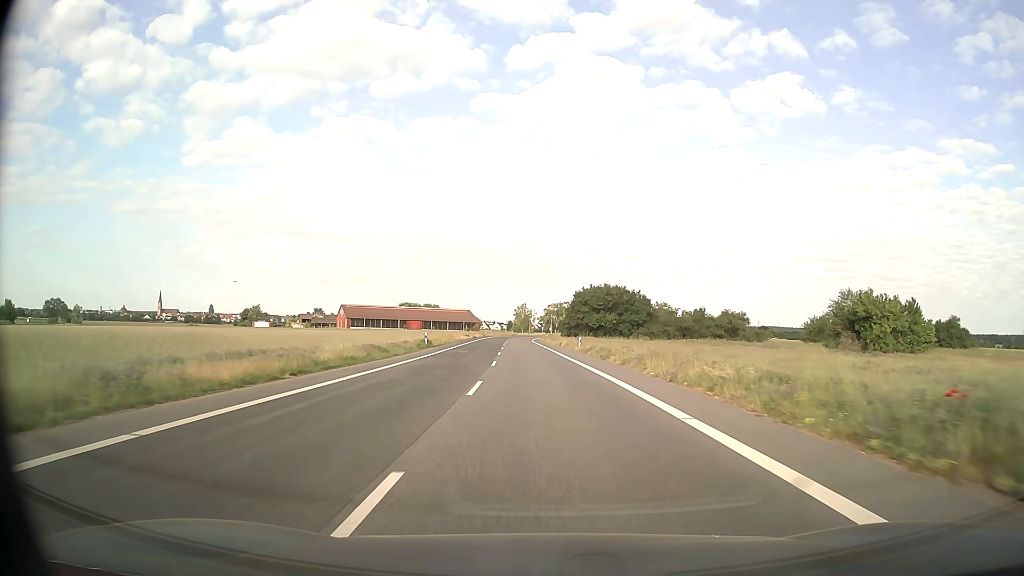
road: secondary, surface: asphalt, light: Day
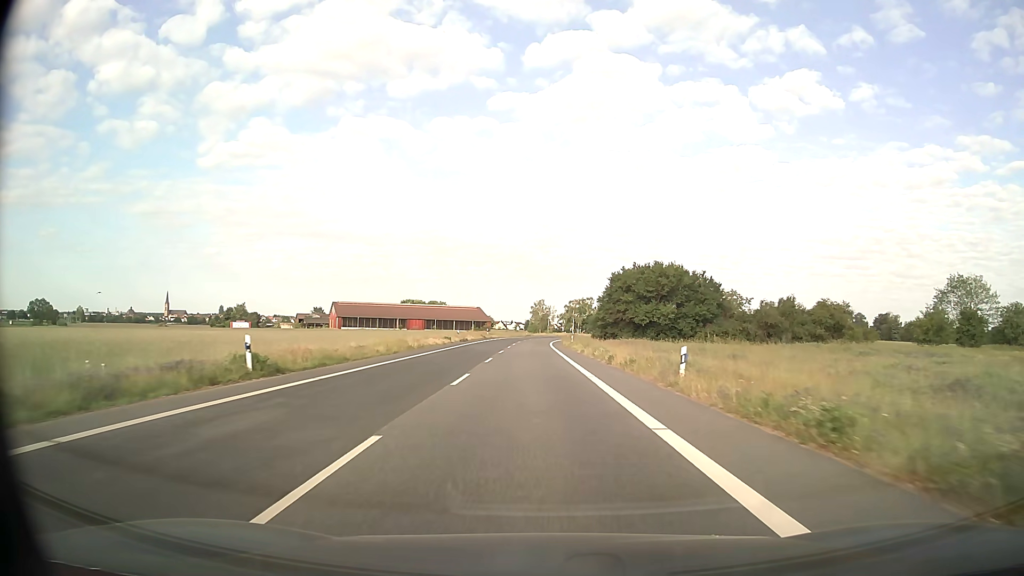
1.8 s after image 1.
(-0.4, +33.7) m; -2°
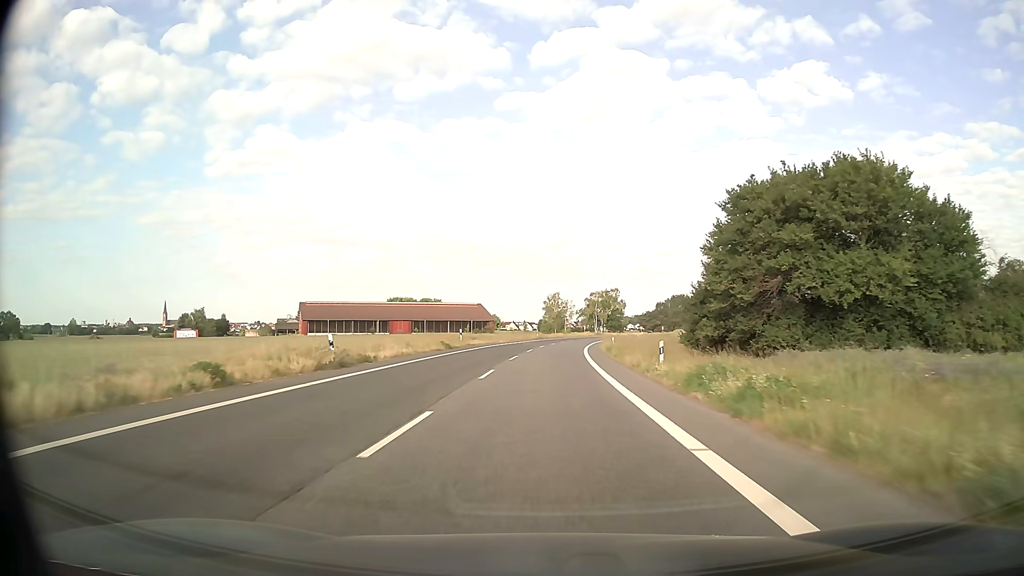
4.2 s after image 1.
(-0.8, +45.1) m; -1°
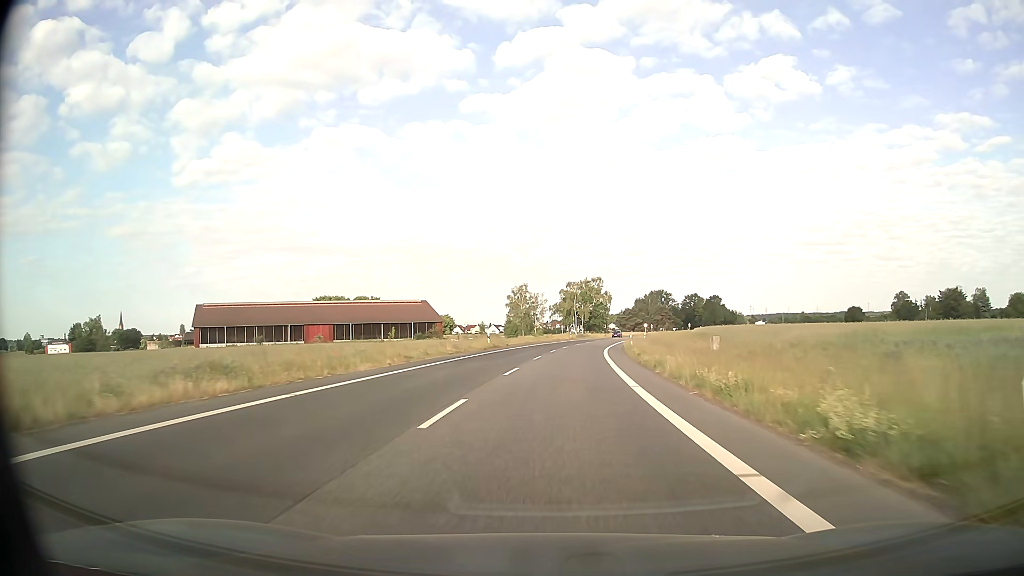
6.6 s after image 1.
(+0.8, +45.0) m; +2°
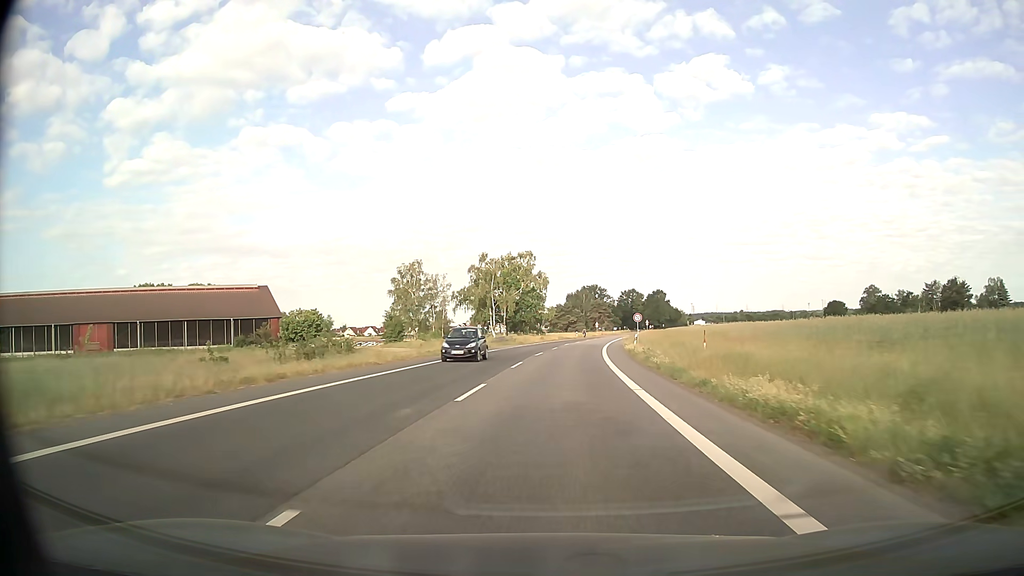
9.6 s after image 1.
(+3.4, +55.4) m; +7°
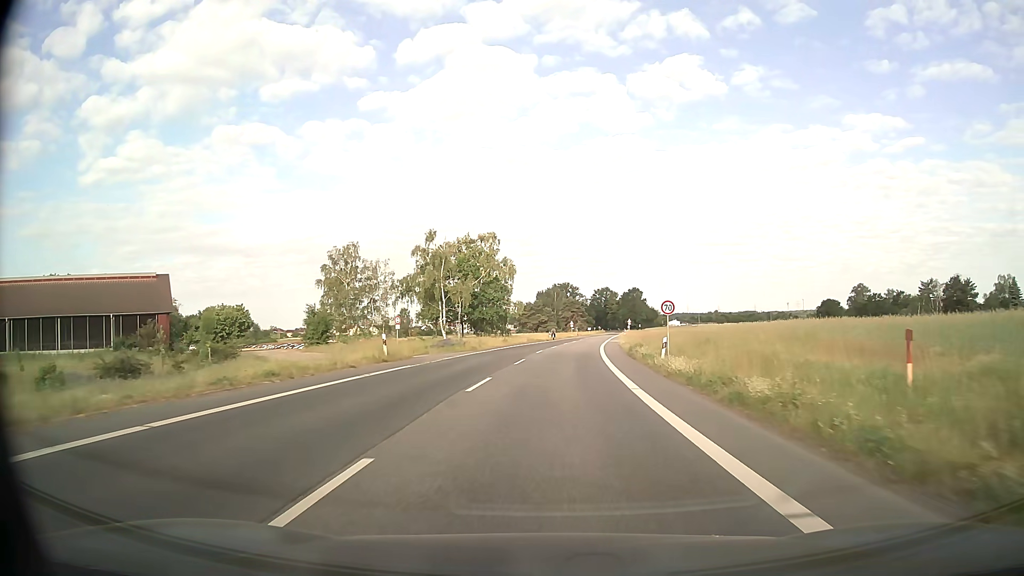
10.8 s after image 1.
(+0.4, +21.6) m; +2°
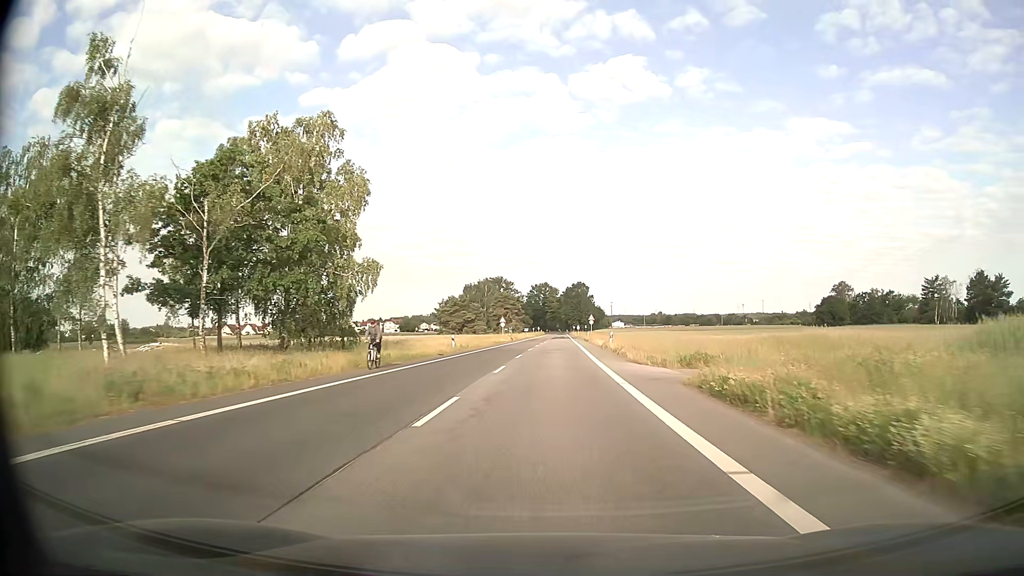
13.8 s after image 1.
(+2.5, +52.5) m; +6°
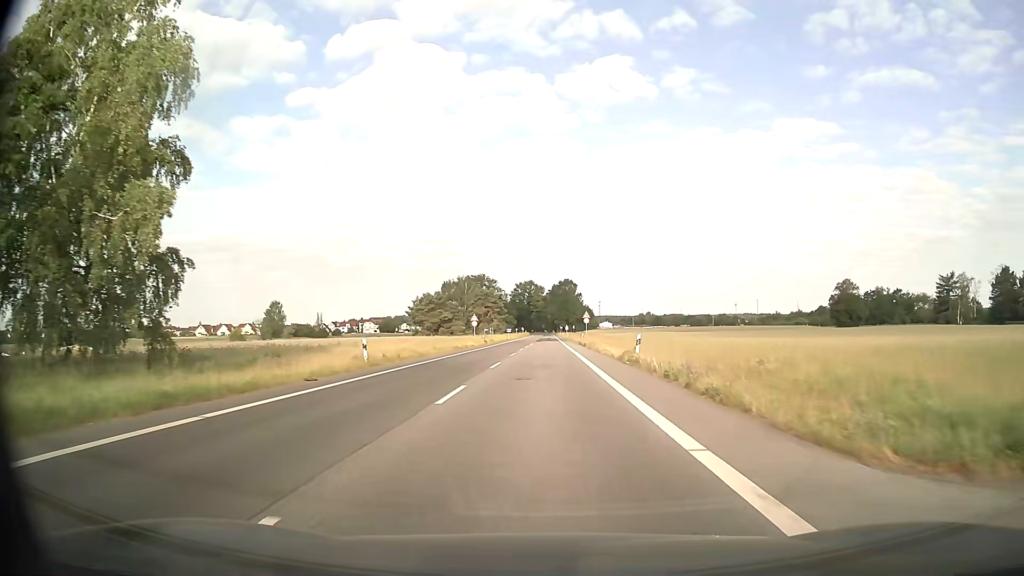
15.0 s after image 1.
(+0.3, +20.4) m; +1°
(0, +10) (0, +20) (0, +30) (0, +40) (0, +50) (0, +60) (0, +70) (0, +80) (0, +90) (0, +100) m
